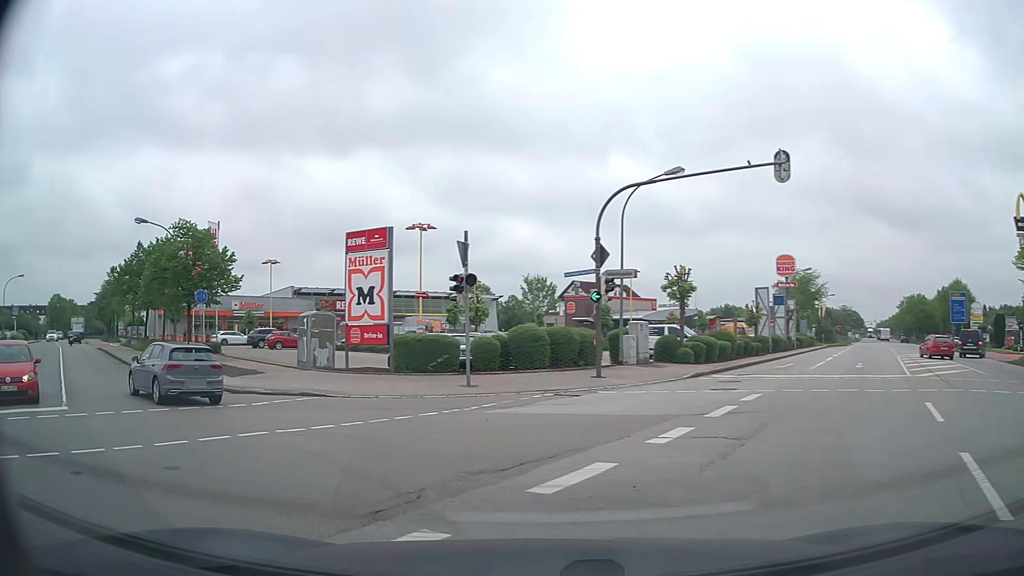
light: Day
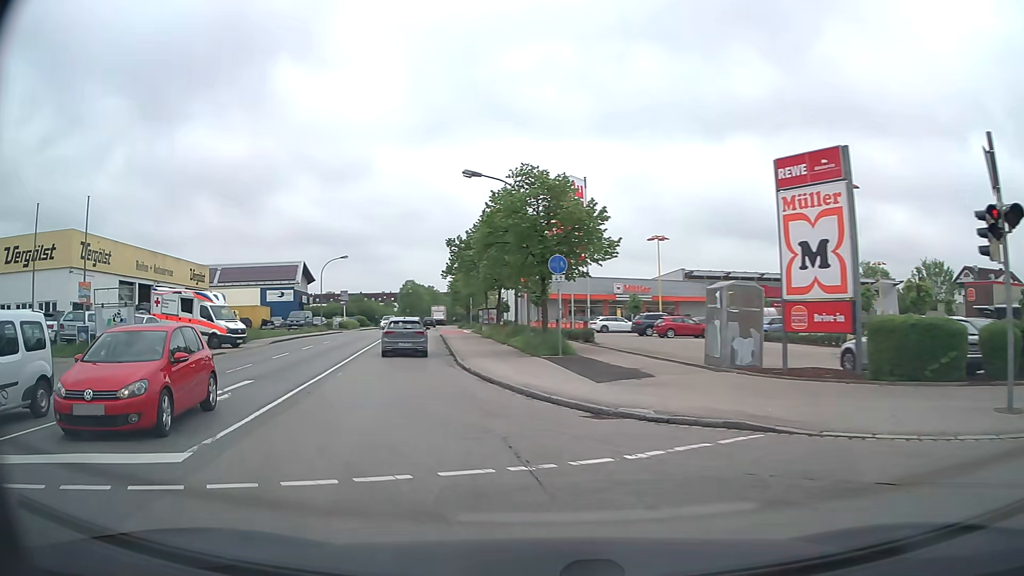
(-2.5, +8.8) m; -32°
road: residential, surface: asphalt
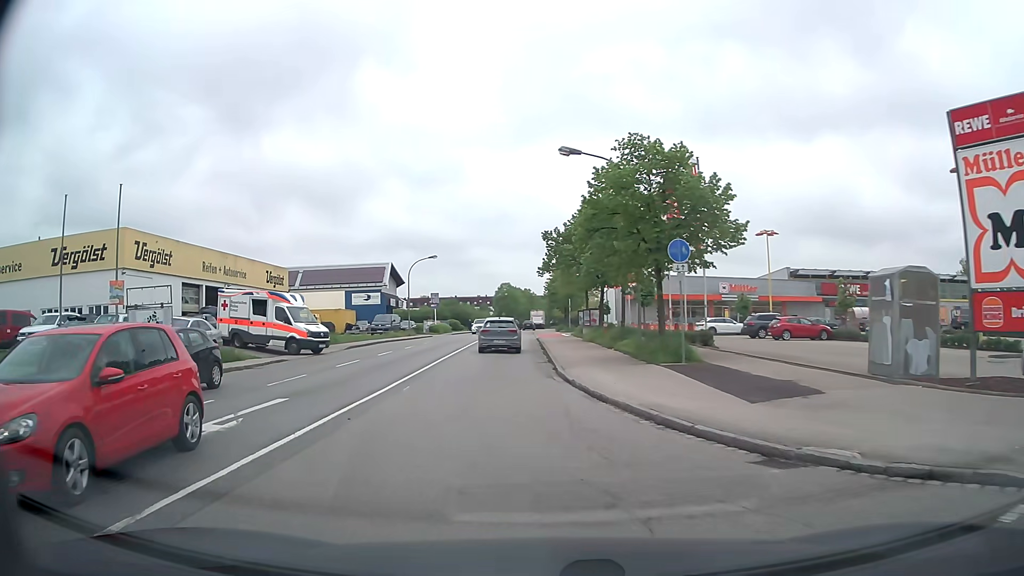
(-0.3, +4.1) m; -8°
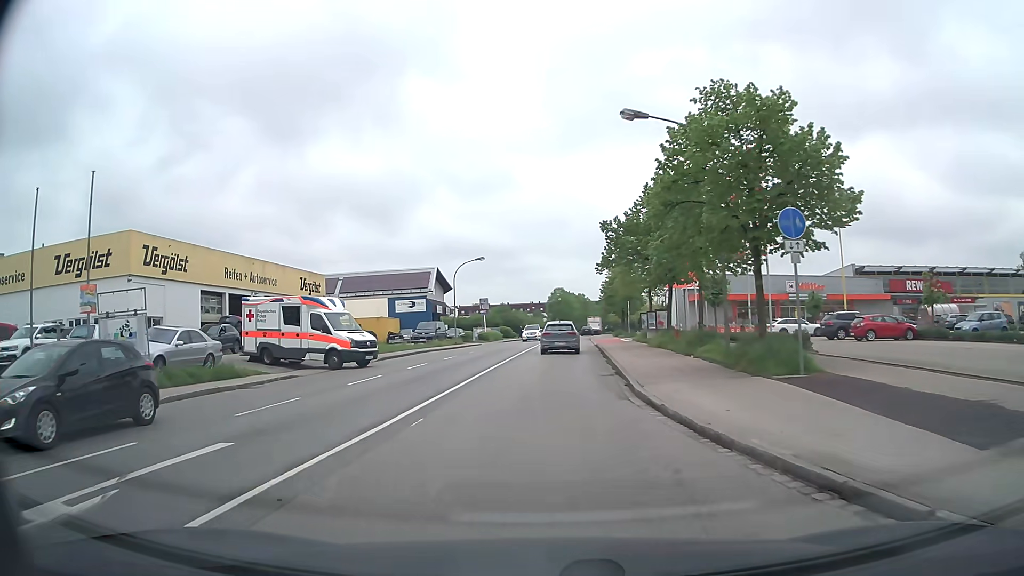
(-0.2, +4.8) m; -4°
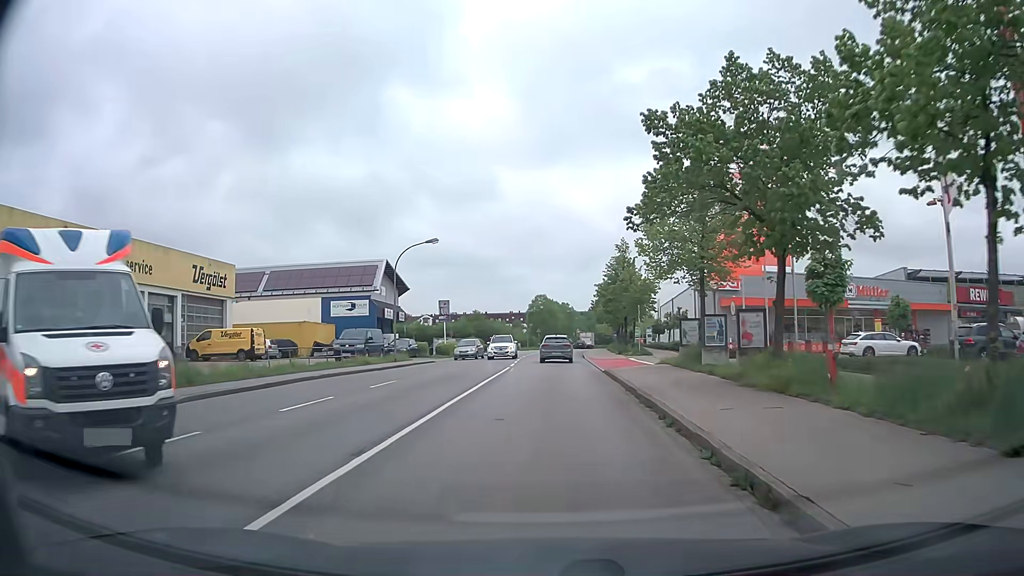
(+0.1, +17.2) m; +2°
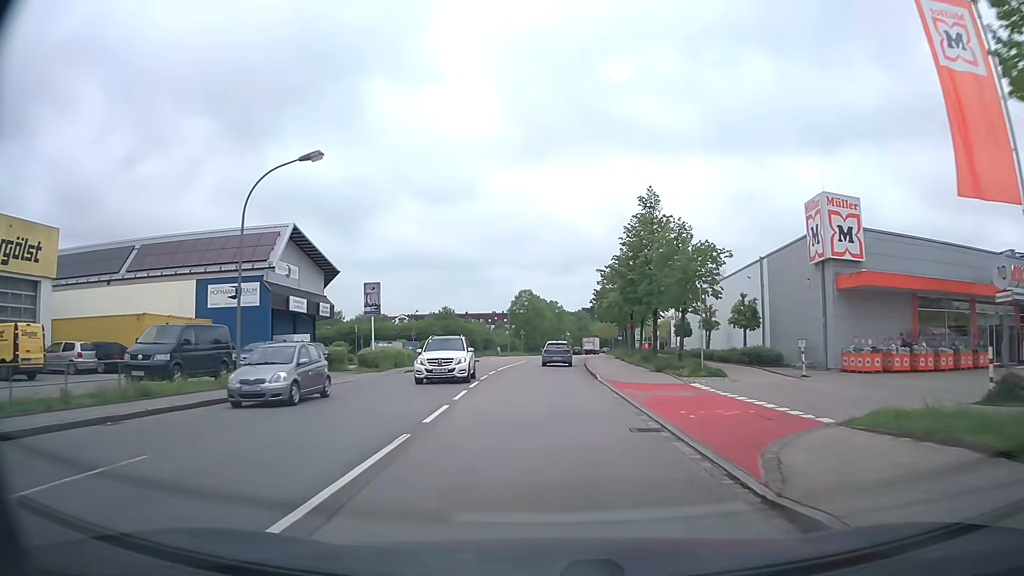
(-0.1, +20.3) m; 0°
